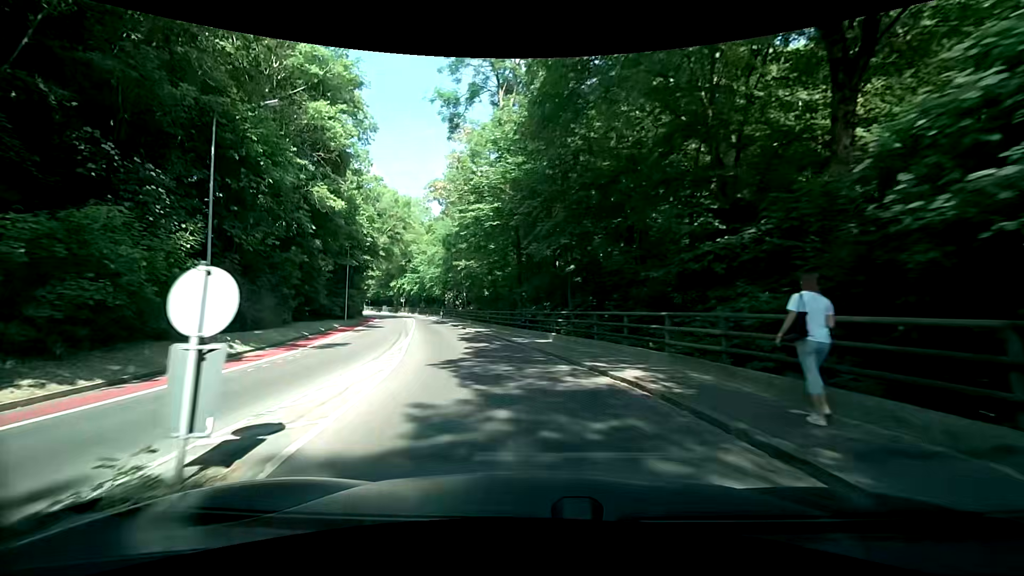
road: secondary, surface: asphalt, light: Day
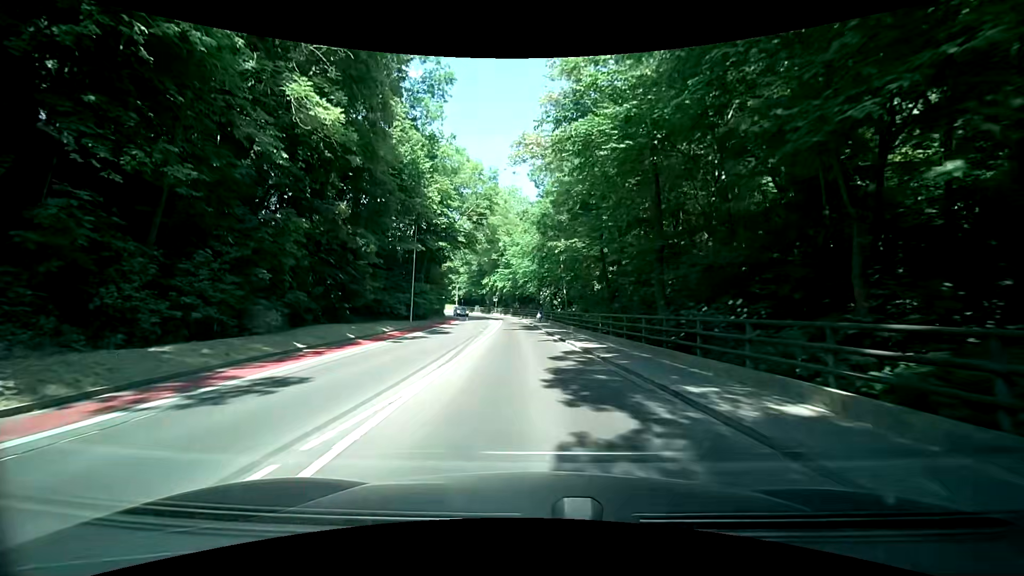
(-1.7, +13.5) m; -13°
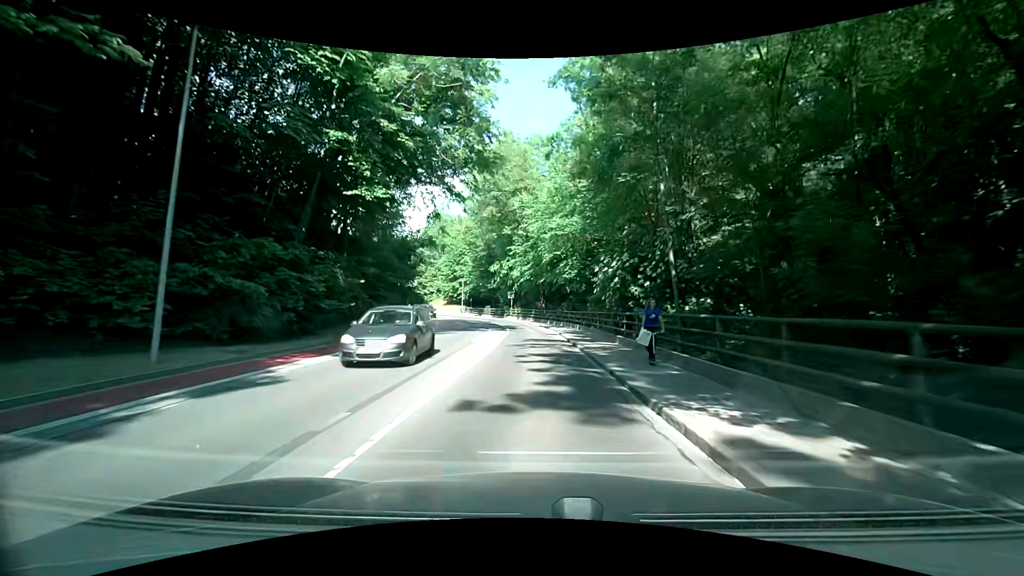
(-0.7, +29.4) m; -2°
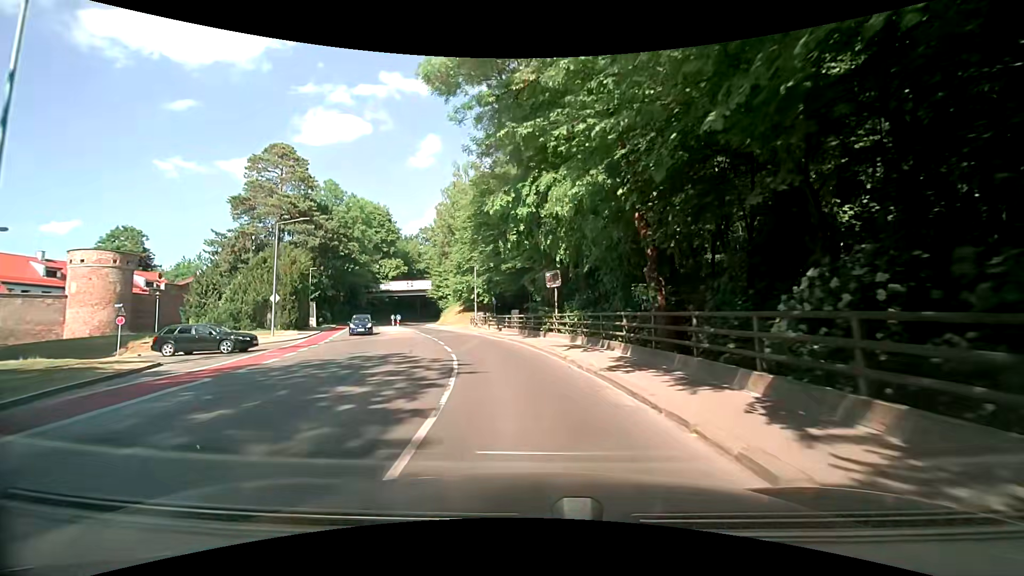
(-1.4, +37.6) m; -8°
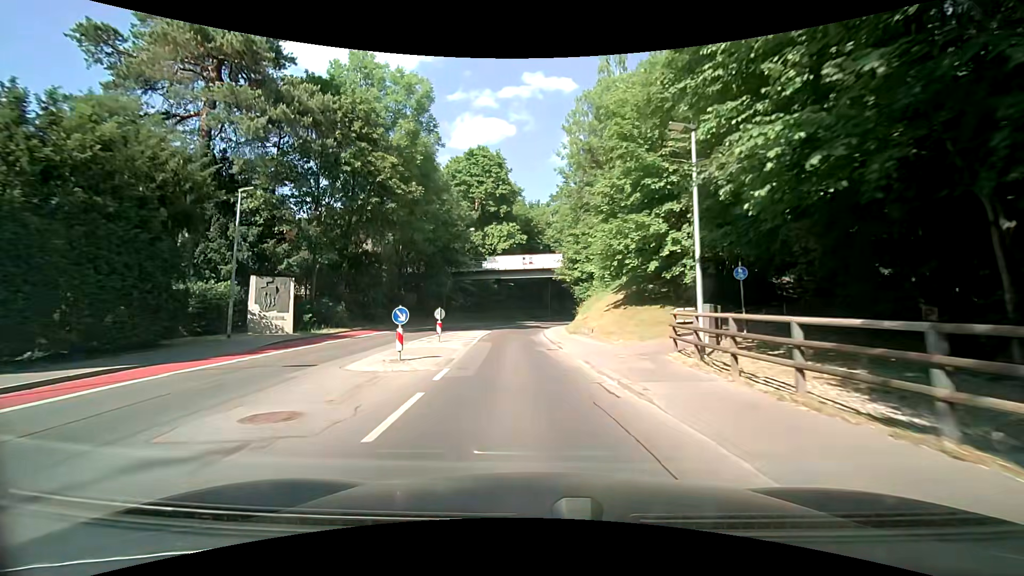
(-5.7, +35.7) m; -15°
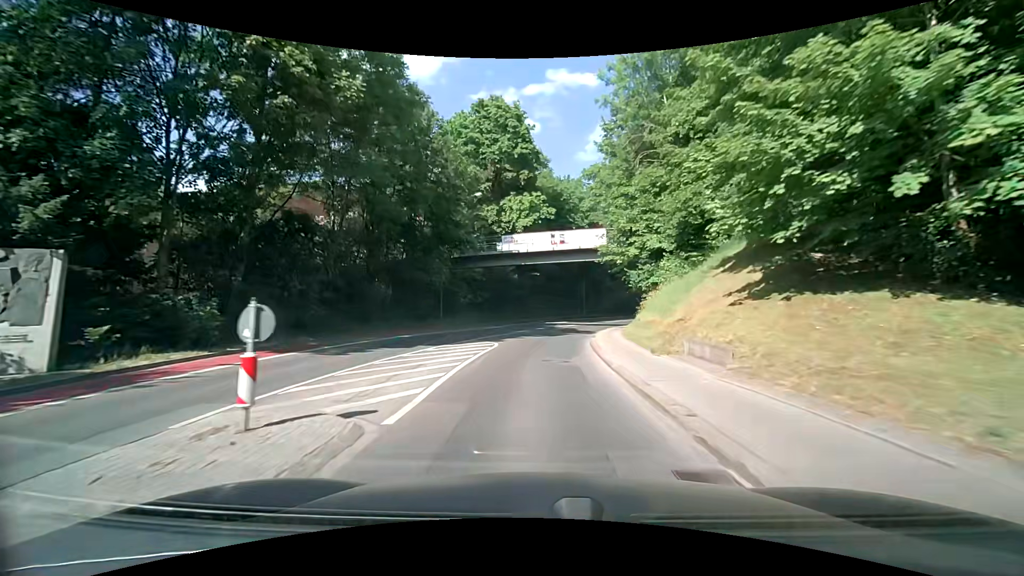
(-0.6, +14.7) m; -4°
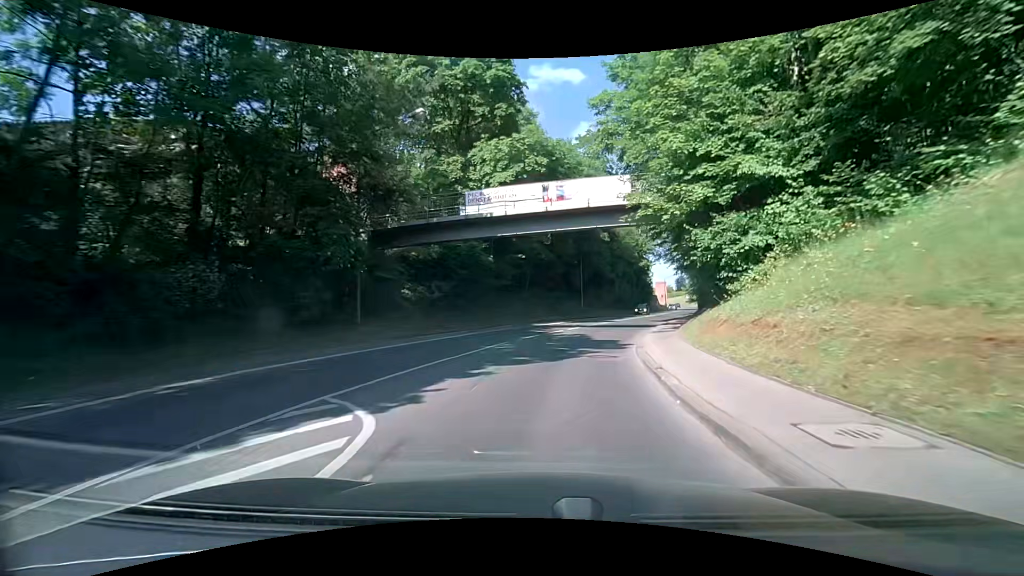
(0.0, +14.5) m; +1°
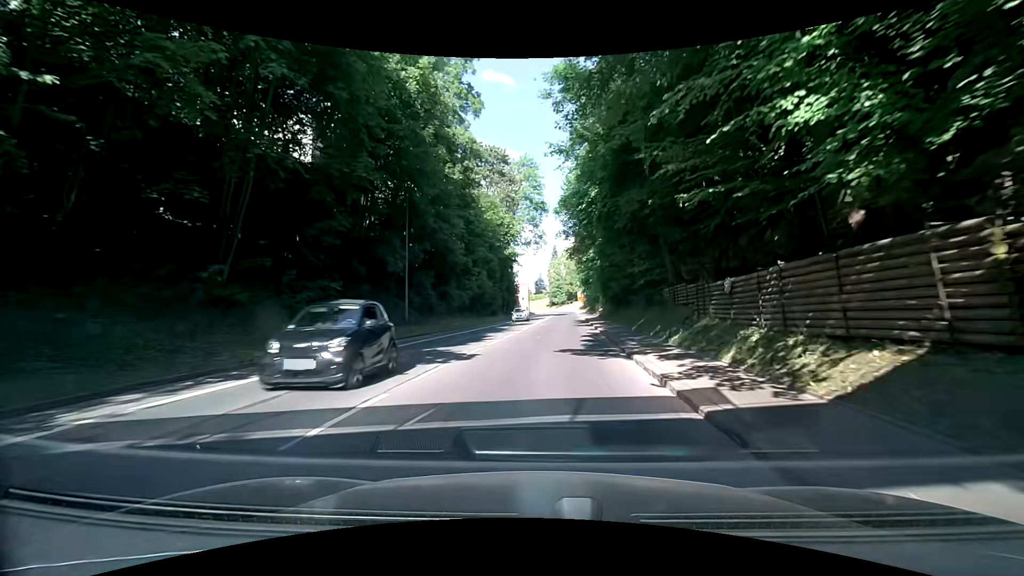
(+3.7, +27.5) m; +15°
(0, +10) (+1, +20) (+2, +30) (+3, +40) (+4, +50) (+5, +60) (+6, +70) (+7, +80) (+8, +90) (+9, +100) m
